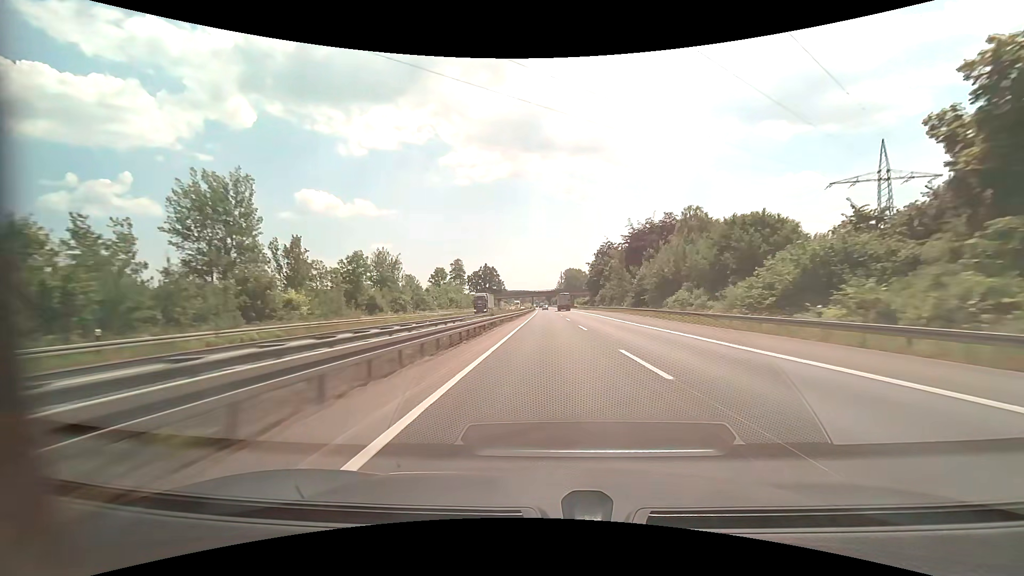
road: motorway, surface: asphalt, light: Day
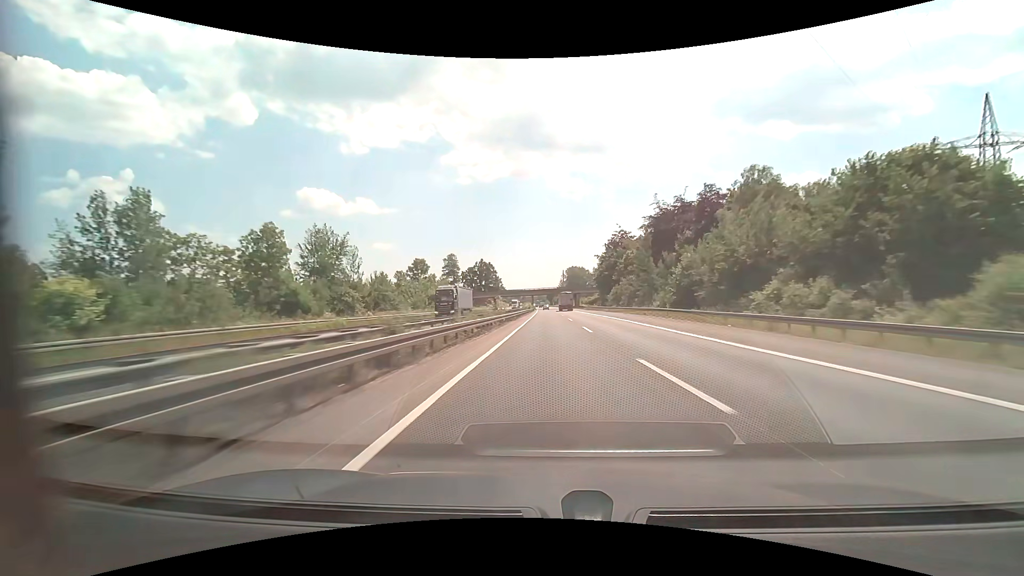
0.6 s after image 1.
(0.0, +20.8) m; 0°
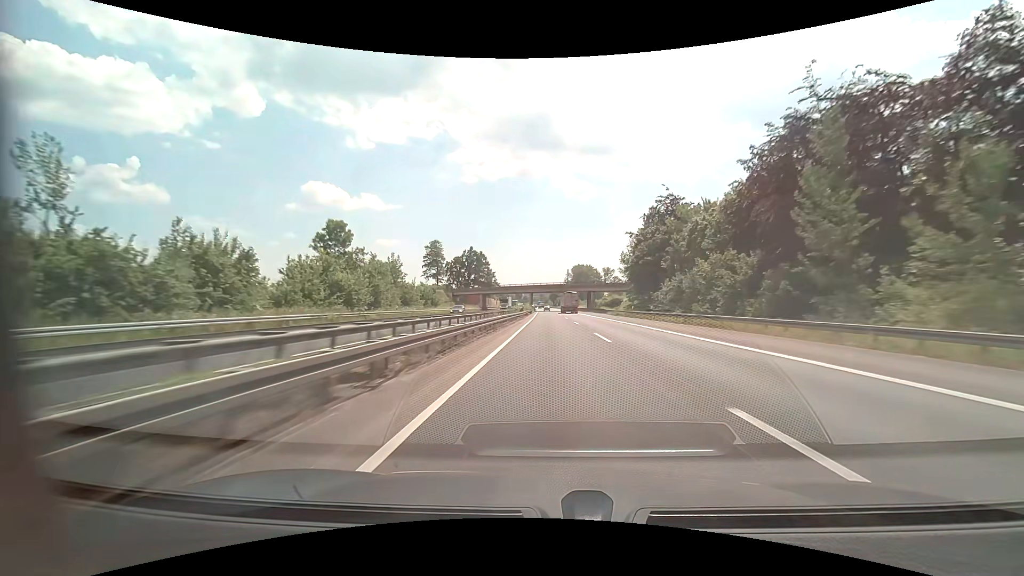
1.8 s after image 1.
(-0.1, +41.6) m; 0°
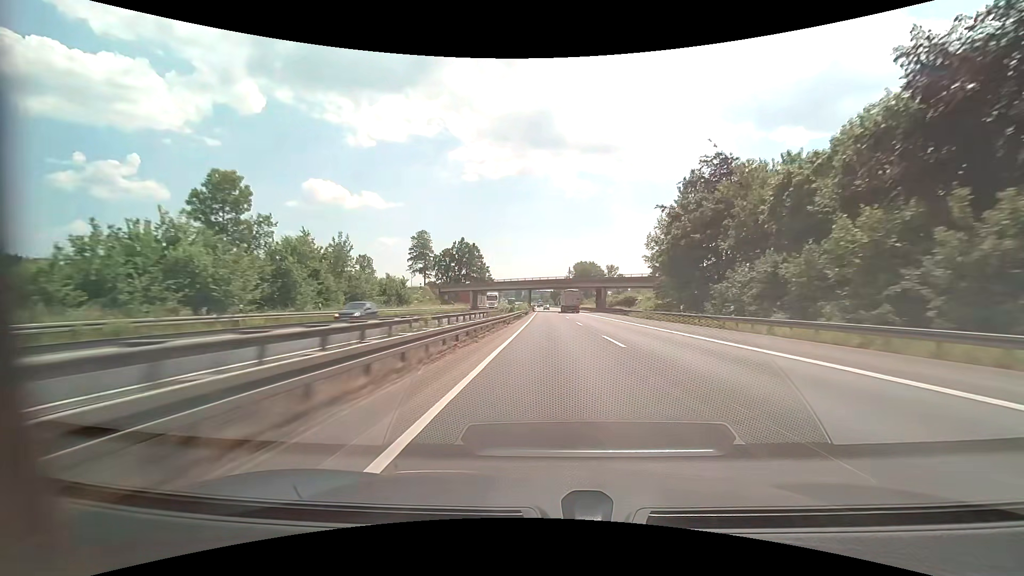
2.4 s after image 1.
(0.0, +20.8) m; 0°
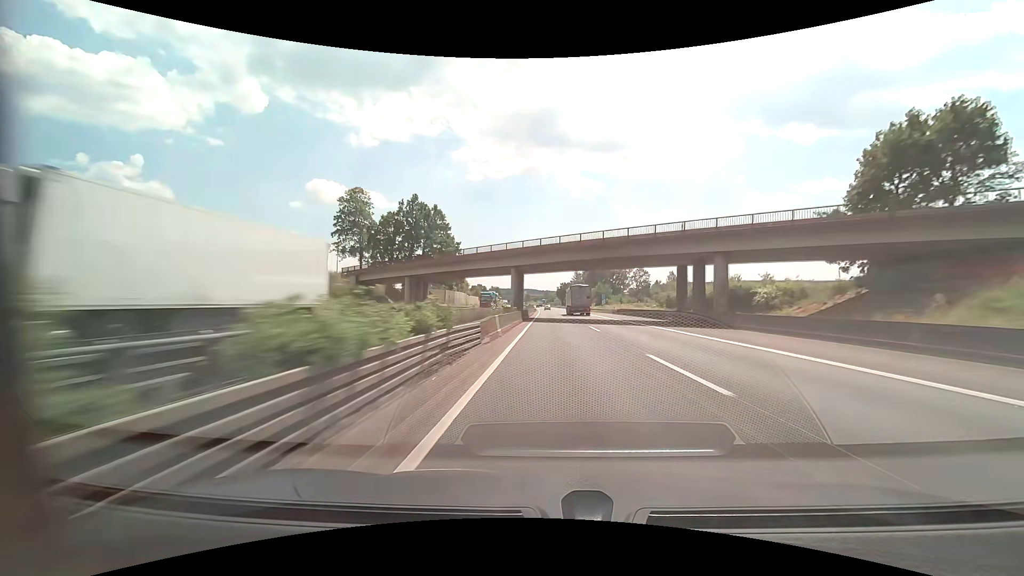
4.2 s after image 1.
(-0.2, +62.3) m; 0°
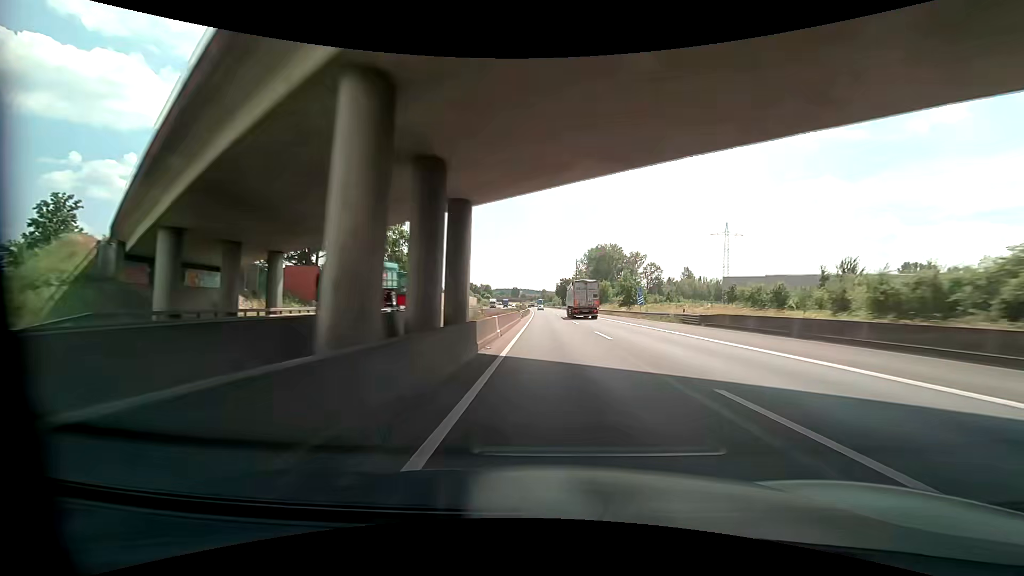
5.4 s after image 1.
(+0.1, +41.4) m; 0°
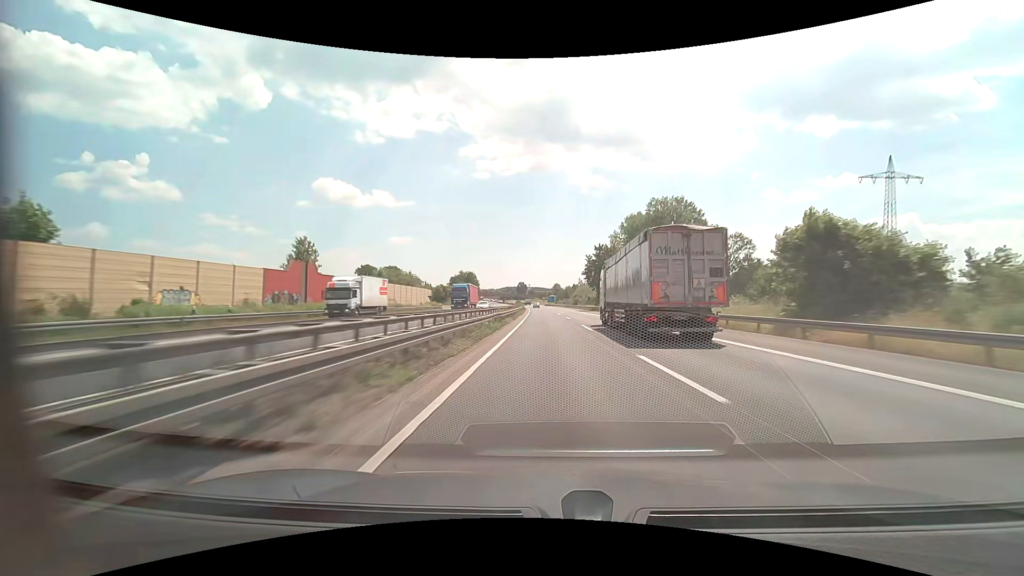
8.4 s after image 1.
(-1.0, +103.4) m; -1°
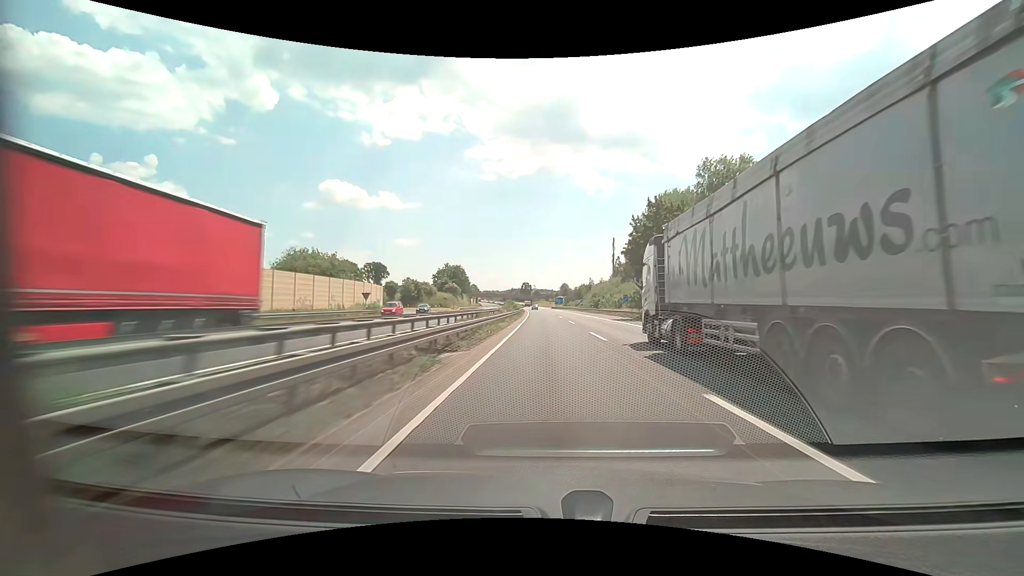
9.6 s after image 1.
(-0.3, +41.2) m; -1°
(0, +10) (0, +20) (0, +30) (0, +40) (0, +50) (-1, +60) (-1, +70) (-1, +80) (-1, +90) (-2, +100) m
